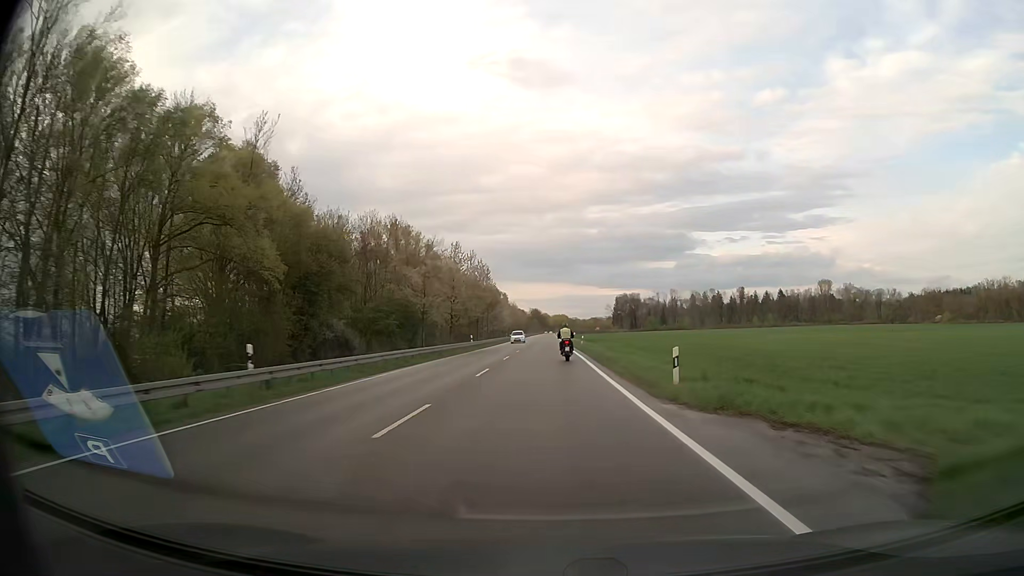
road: secondary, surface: asphalt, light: Day
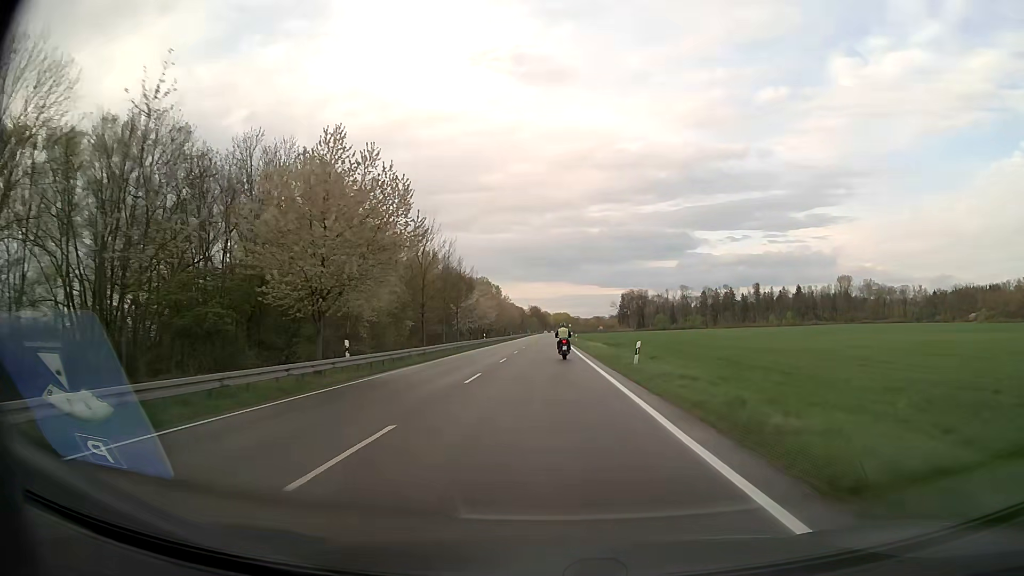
(0.0, +39.2) m; 0°
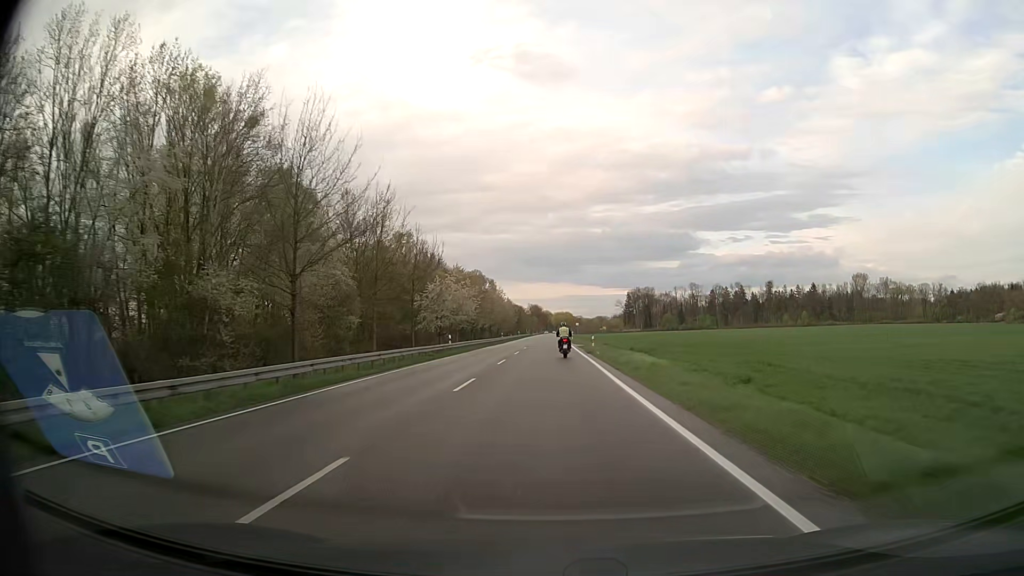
(0.0, +26.6) m; 0°
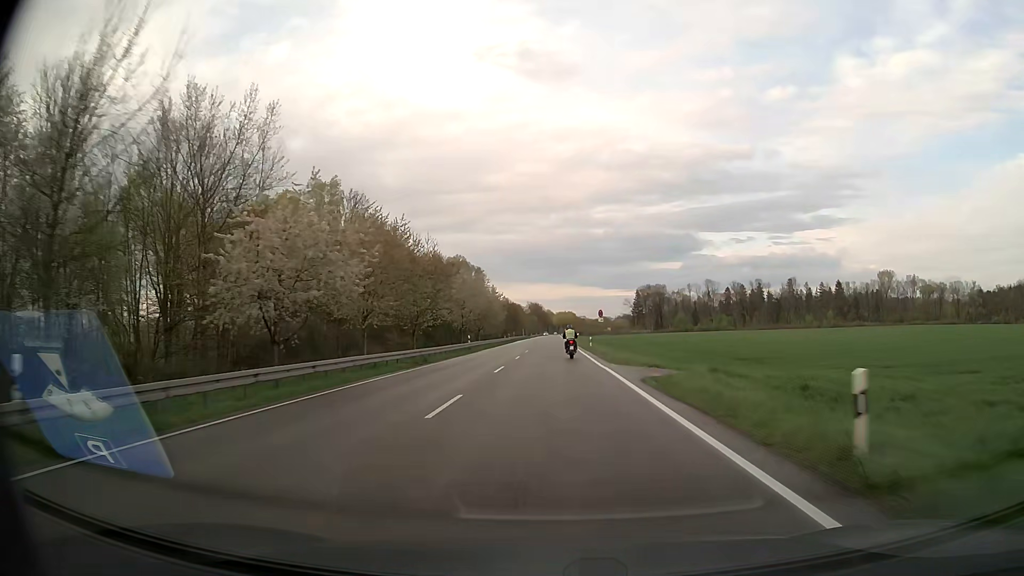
(-0.1, +40.9) m; 0°
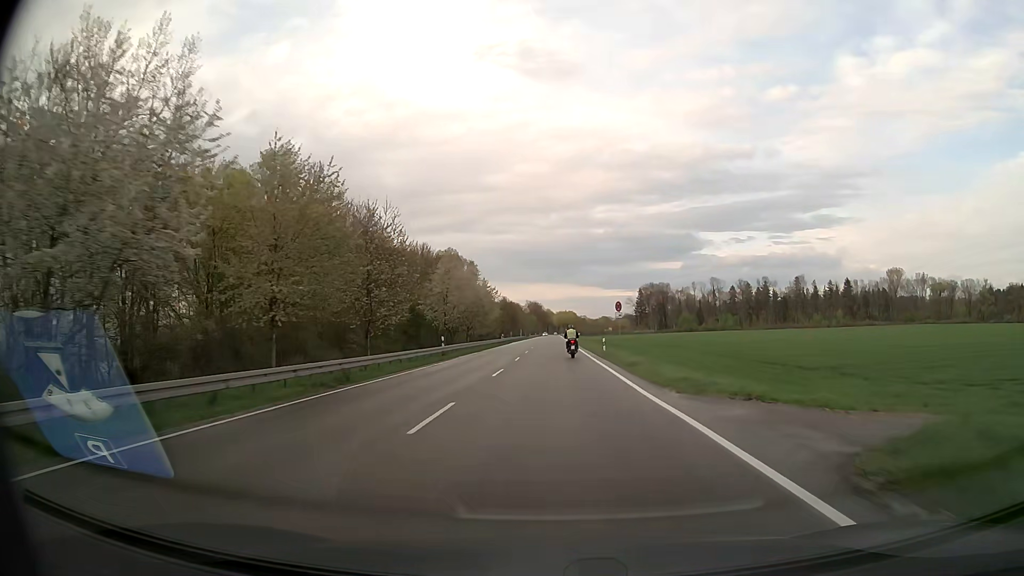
(0.0, +13.8) m; 0°
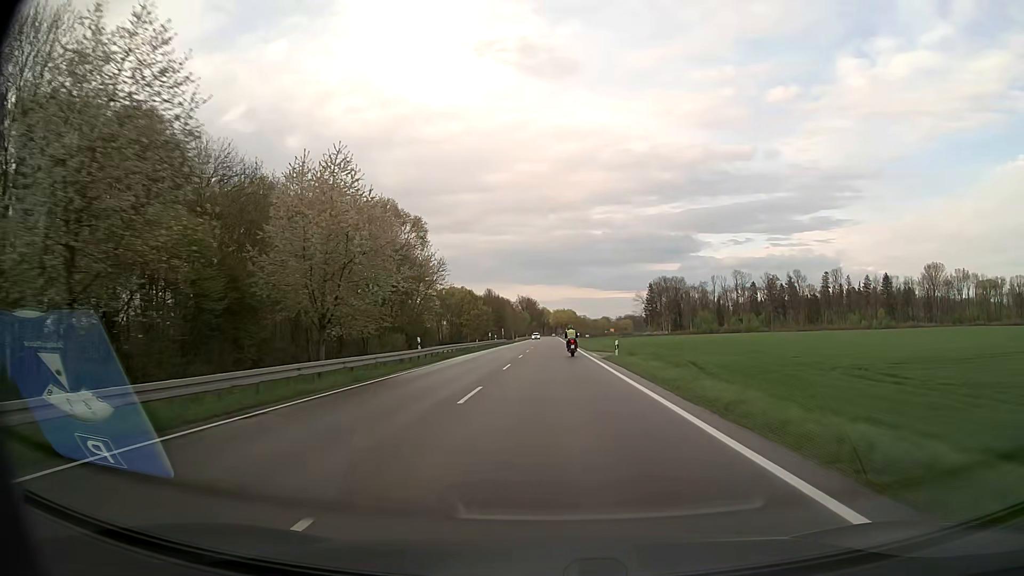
(+0.2, +56.5) m; 0°
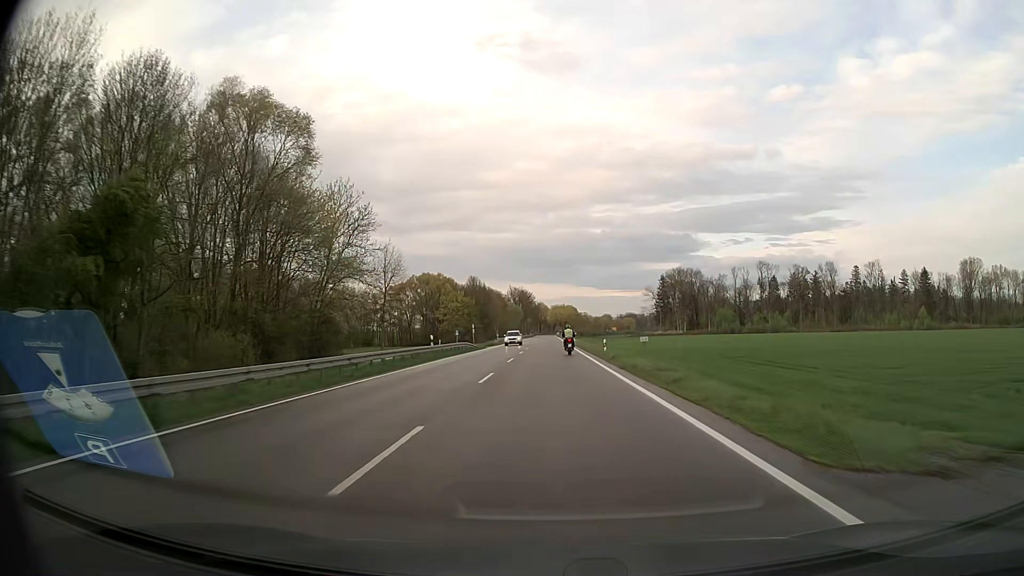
(+0.1, +43.5) m; 0°
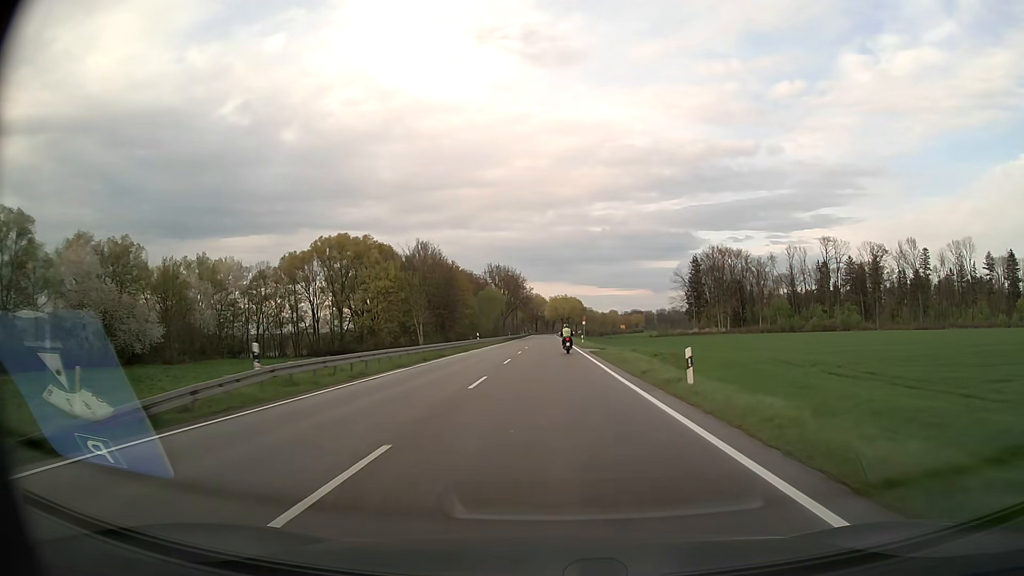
(+0.1, +74.1) m; 0°
(0, +10) (0, +20) (0, +30) (0, +40) (0, +50) (0, +60) (0, +70) (0, +80) (0, +90) (0, +100) m
